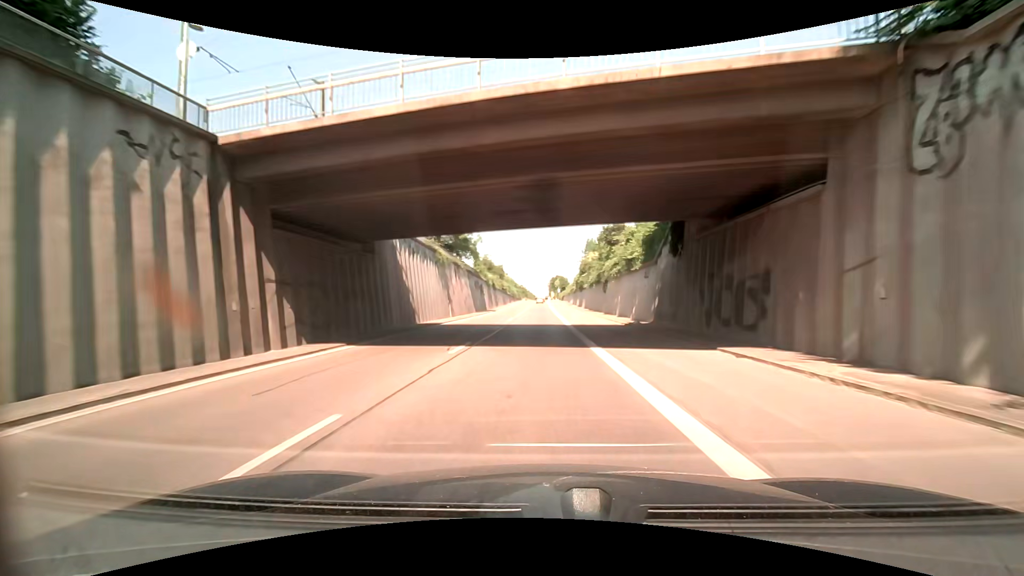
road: trunk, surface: asphalt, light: Day
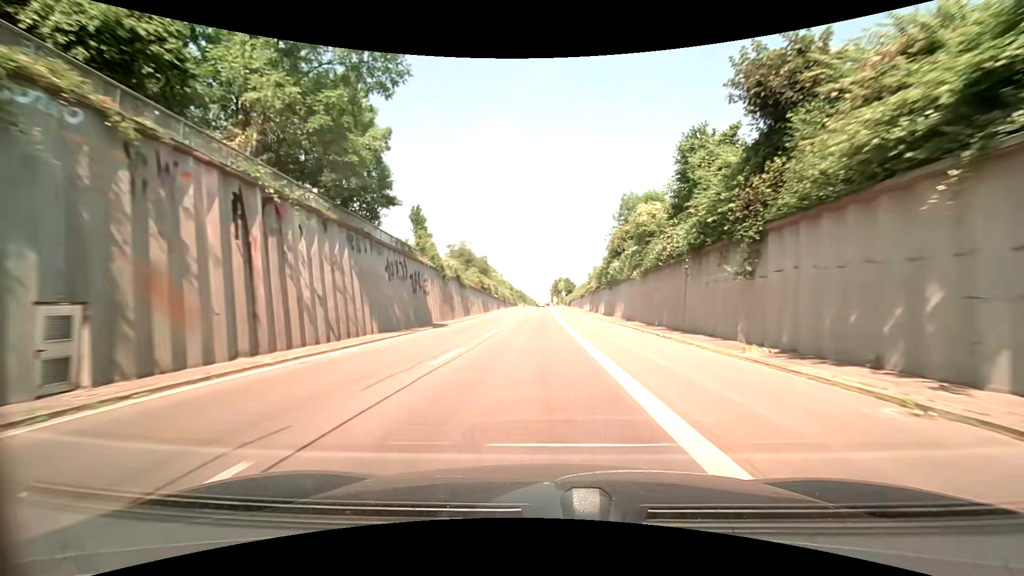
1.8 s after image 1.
(+1.1, +36.3) m; +1°
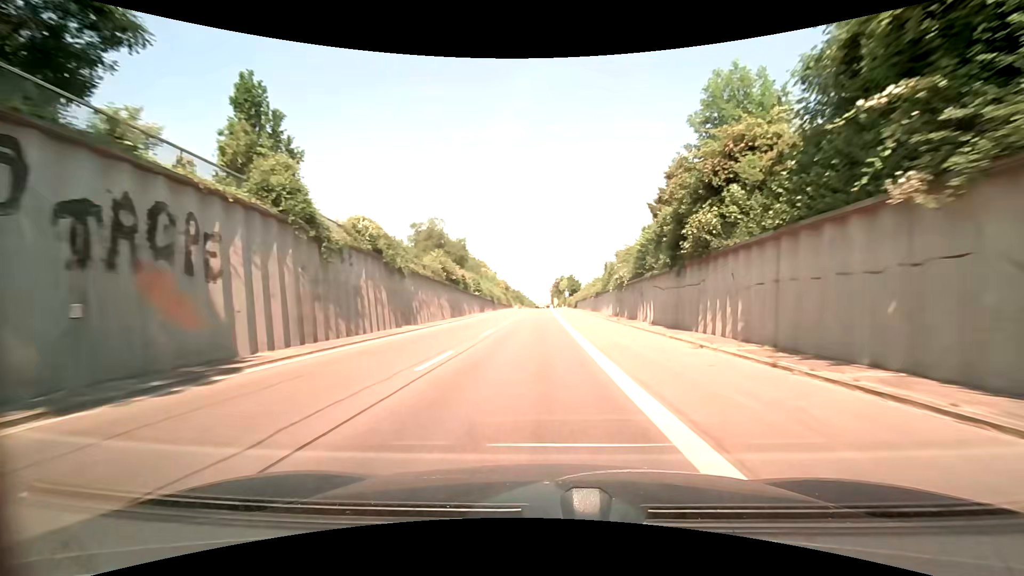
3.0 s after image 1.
(-0.5, +24.1) m; -1°
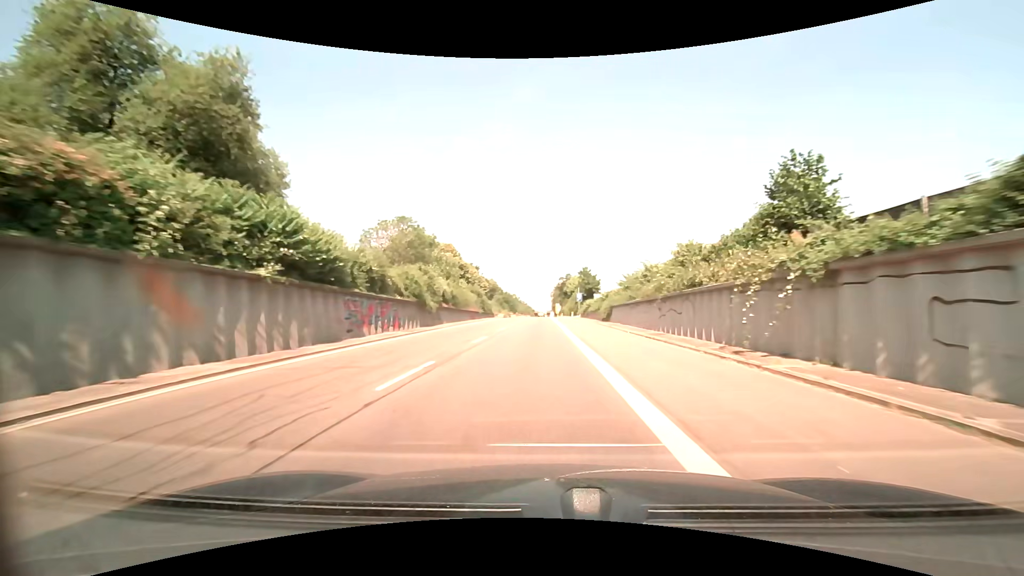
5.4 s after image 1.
(0.0, +48.1) m; 0°
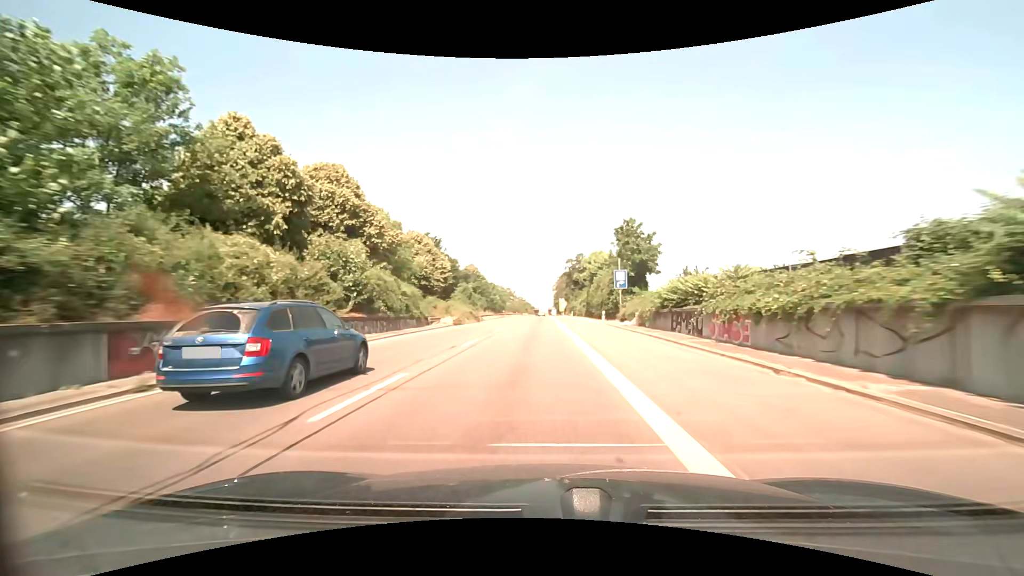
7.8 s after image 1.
(+0.1, +48.2) m; 0°
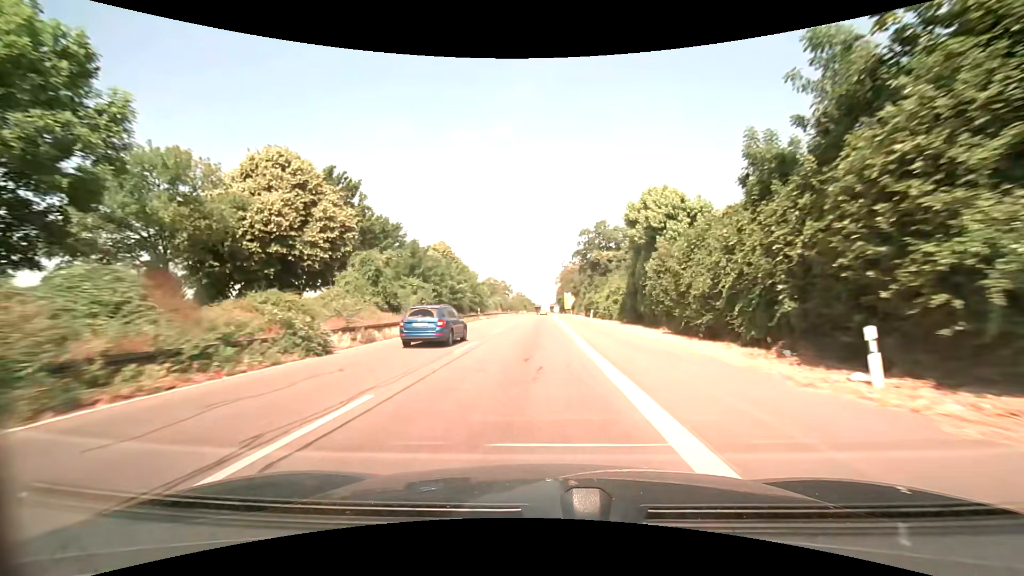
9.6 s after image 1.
(+0.1, +36.4) m; 0°
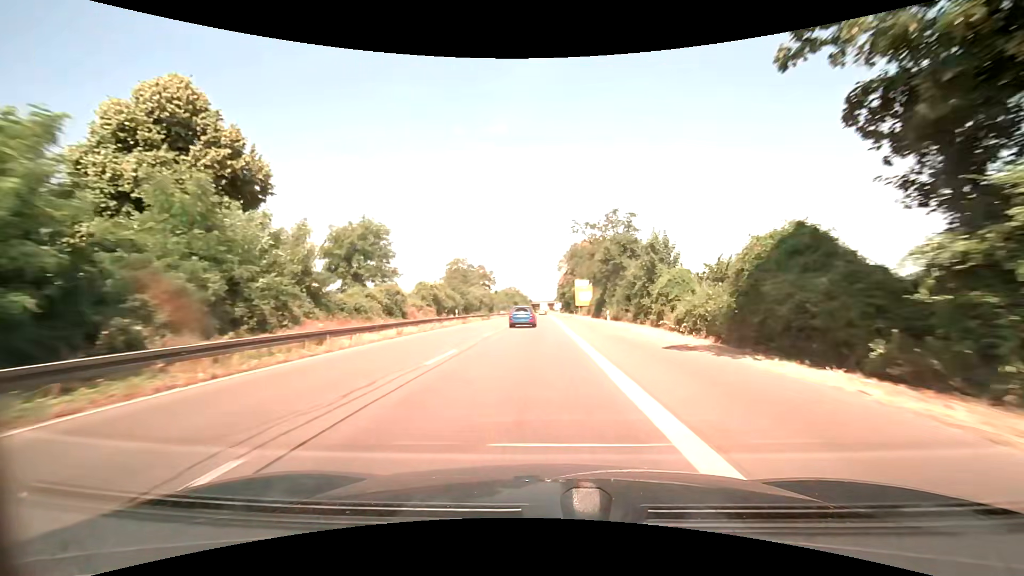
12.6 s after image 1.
(+0.1, +61.0) m; 0°
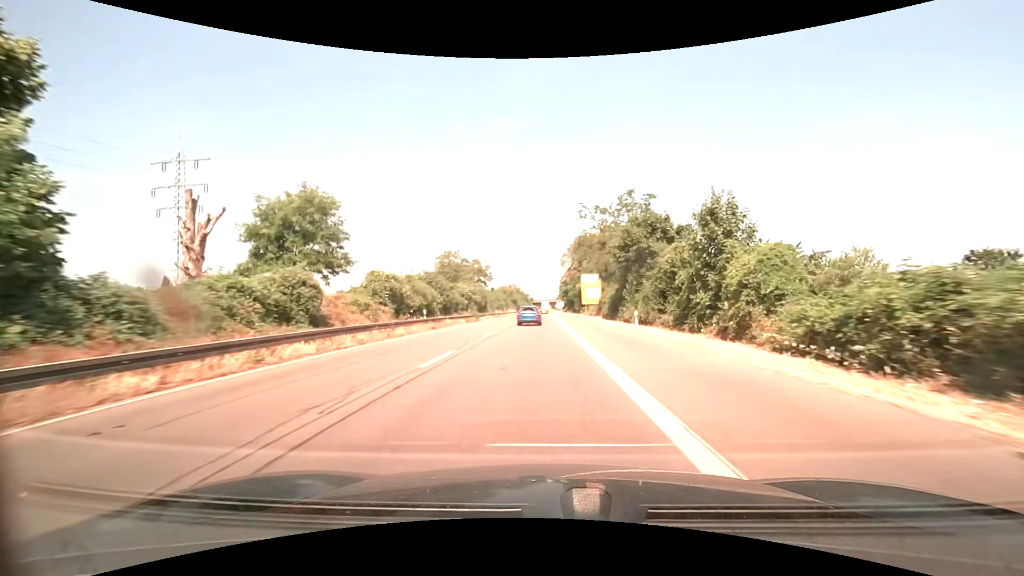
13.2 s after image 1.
(0.0, +12.2) m; 0°
(0, +10) (0, +20) (0, +30) (0, +40) (0, +50) (0, +60) (0, +70) (0, +80) (0, +90) (0, +100) m
